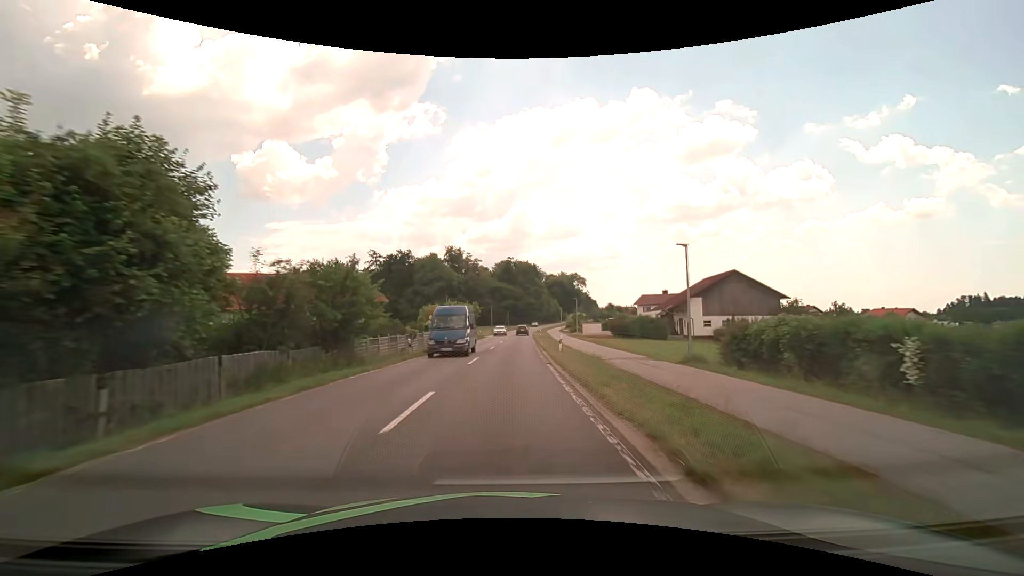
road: secondary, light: Day
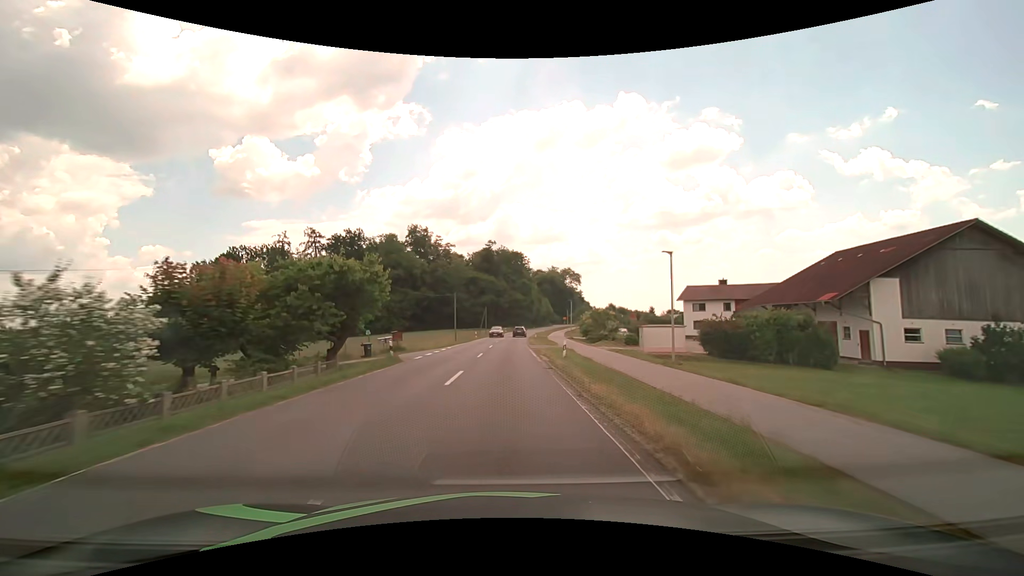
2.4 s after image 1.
(+0.9, +42.9) m; +2°
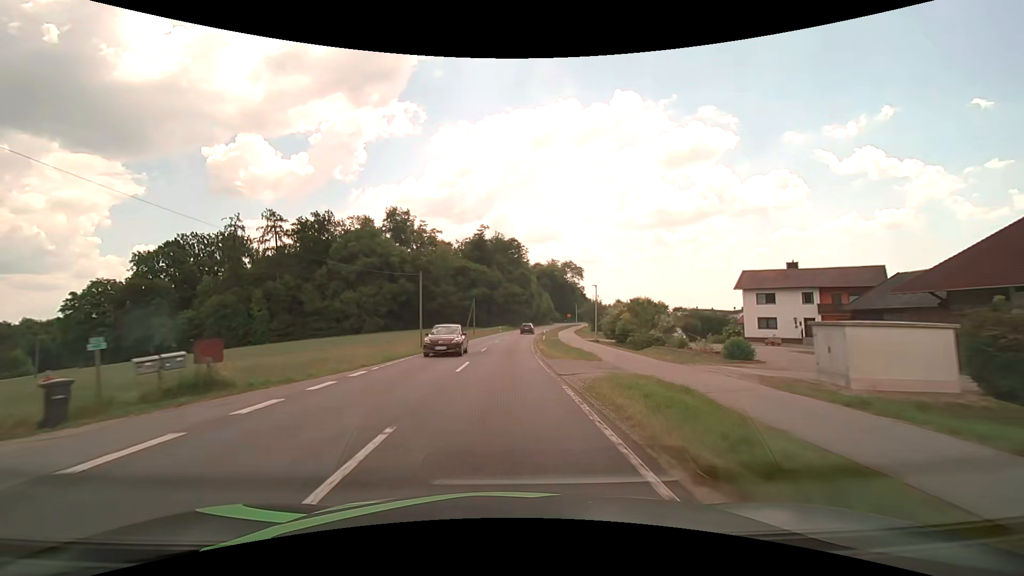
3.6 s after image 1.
(+0.1, +21.4) m; +1°
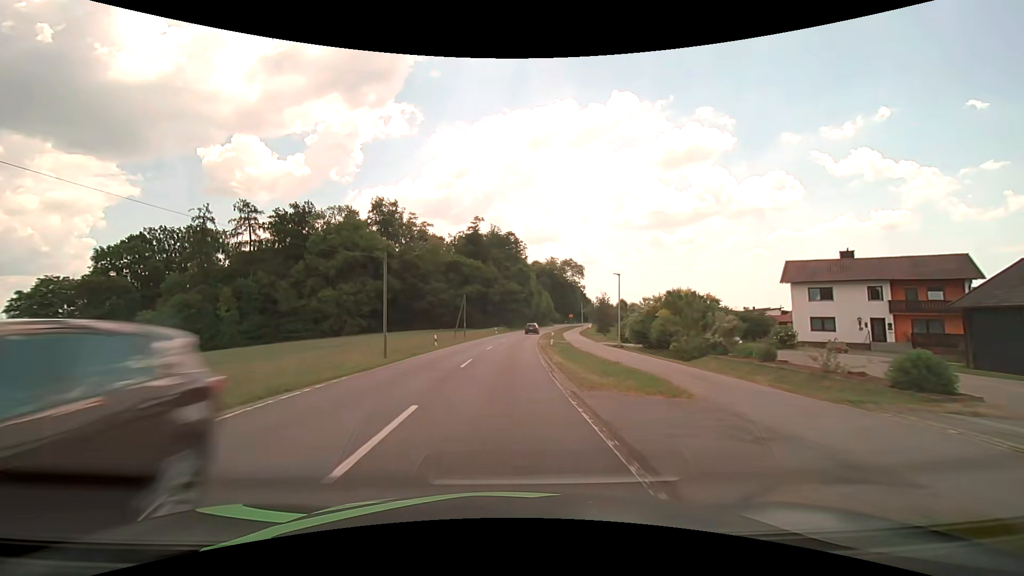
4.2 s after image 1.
(0.0, +10.5) m; 0°
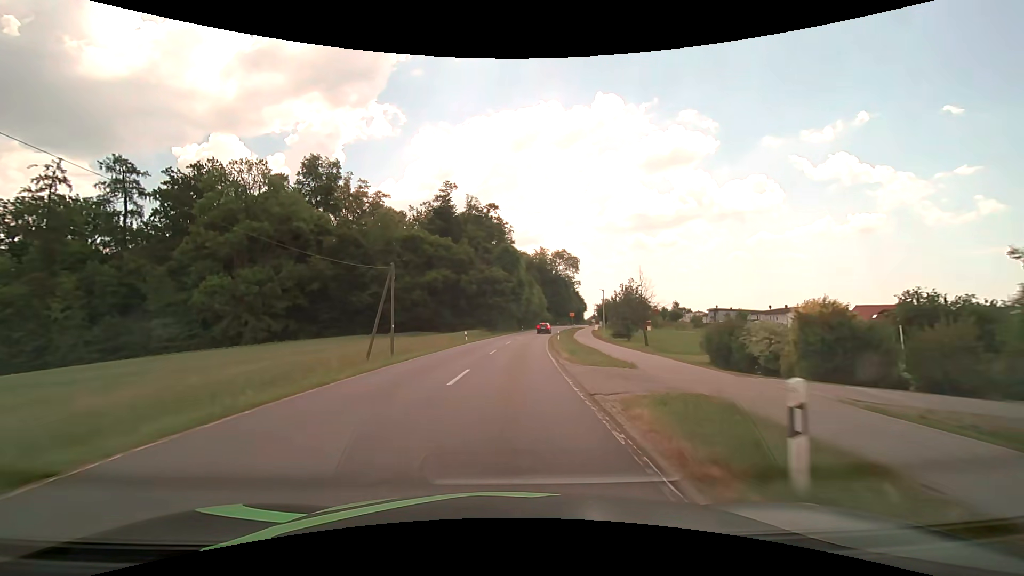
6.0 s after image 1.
(+0.5, +29.6) m; +2°
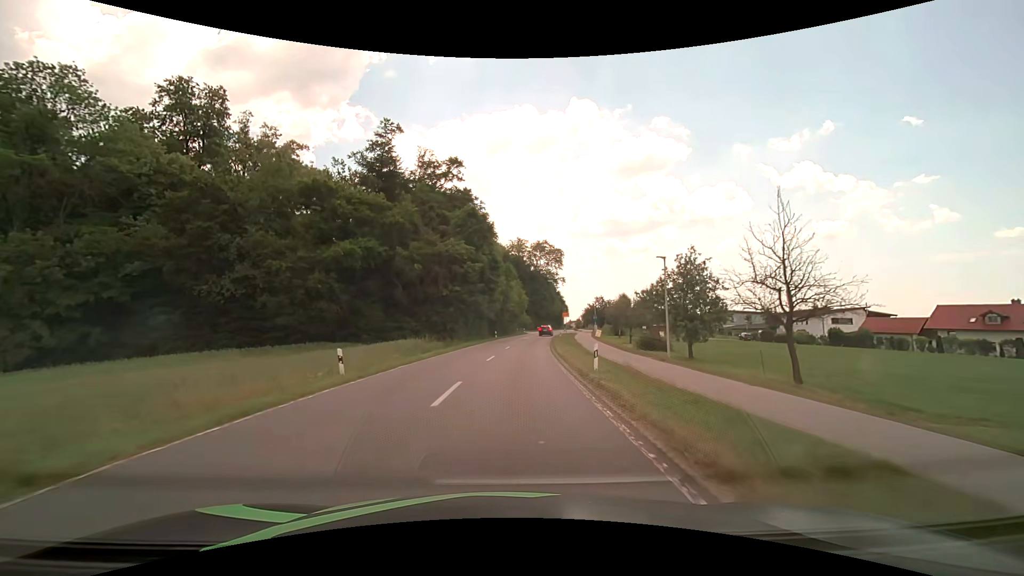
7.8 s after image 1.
(+0.7, +27.1) m; +3°
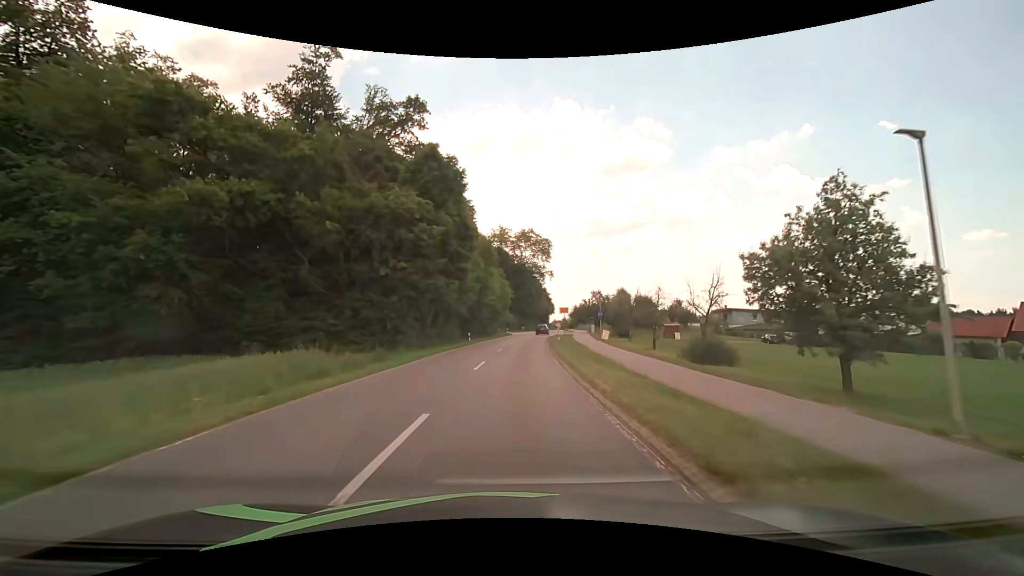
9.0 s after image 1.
(+0.3, +16.7) m; +2°
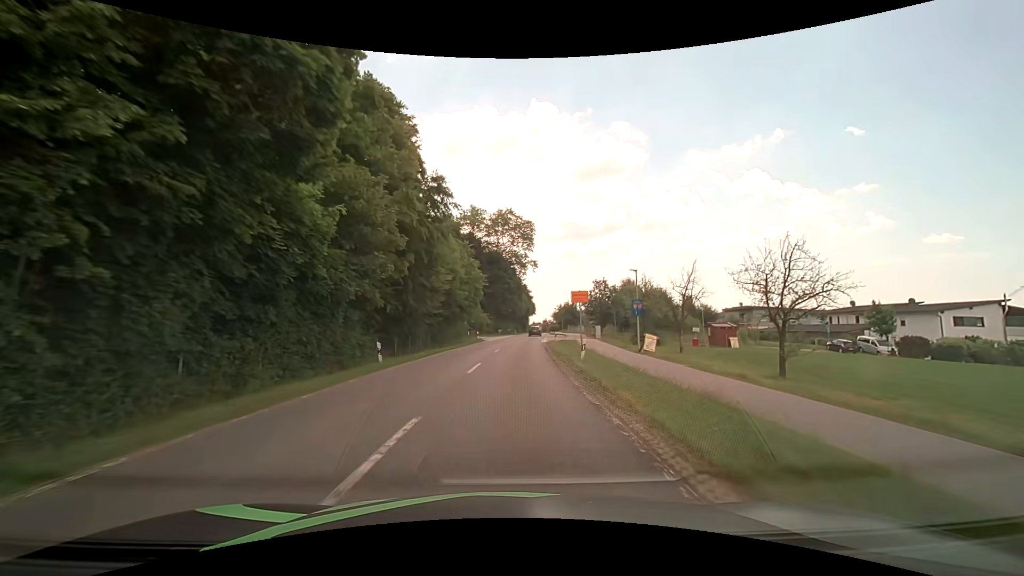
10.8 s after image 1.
(+0.6, +24.0) m; +3°
(0, +10) (0, +20) (+1, +30) (+1, +40) (+2, +50) (+3, +60) (+3, +70) (+4, +80) (+5, +90) (+6, +100) m
